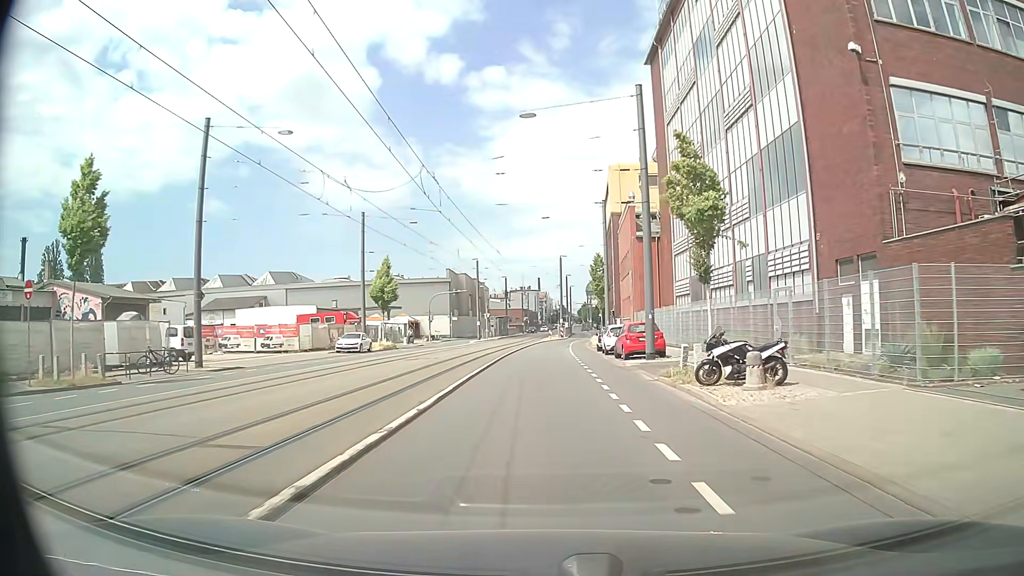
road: secondary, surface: asphalt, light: Day
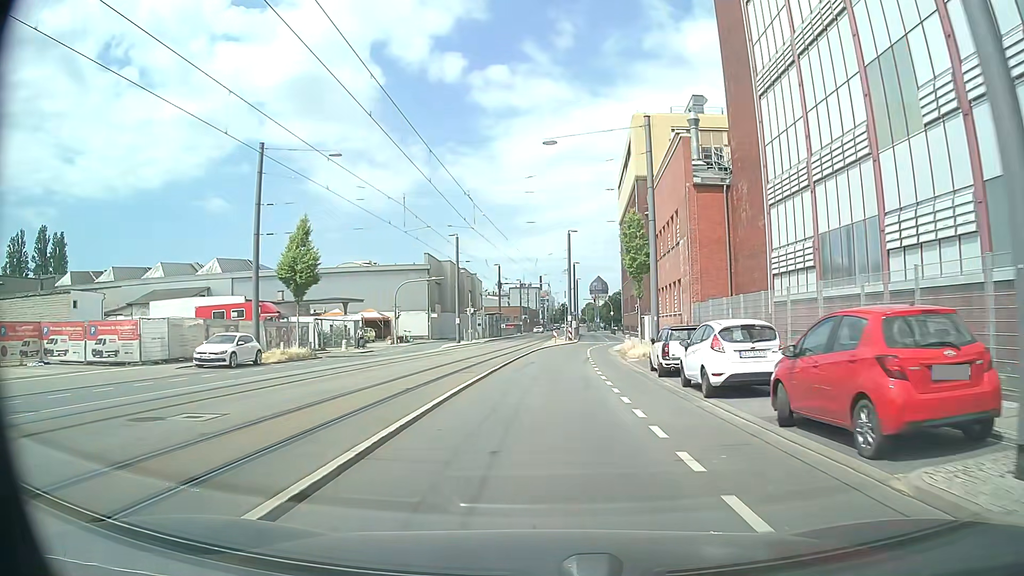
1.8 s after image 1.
(0.0, +20.5) m; 0°
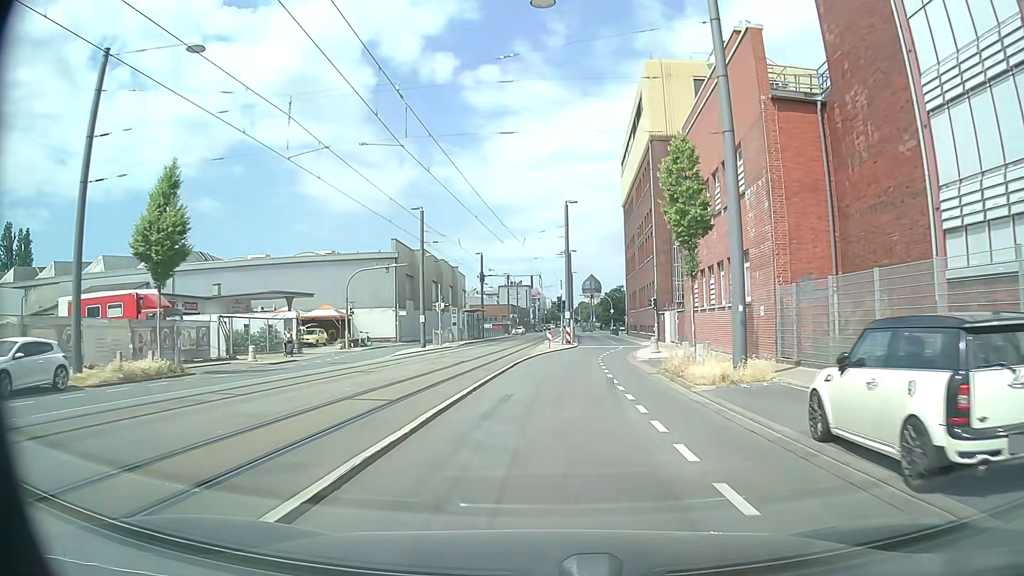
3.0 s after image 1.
(0.0, +13.6) m; +1°
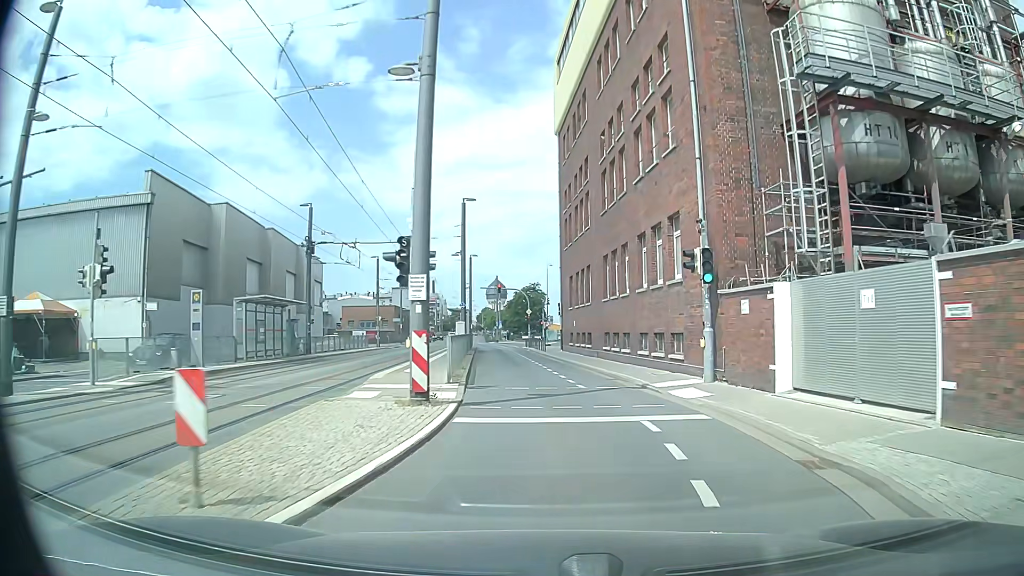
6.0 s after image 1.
(+1.2, +33.0) m; +8°
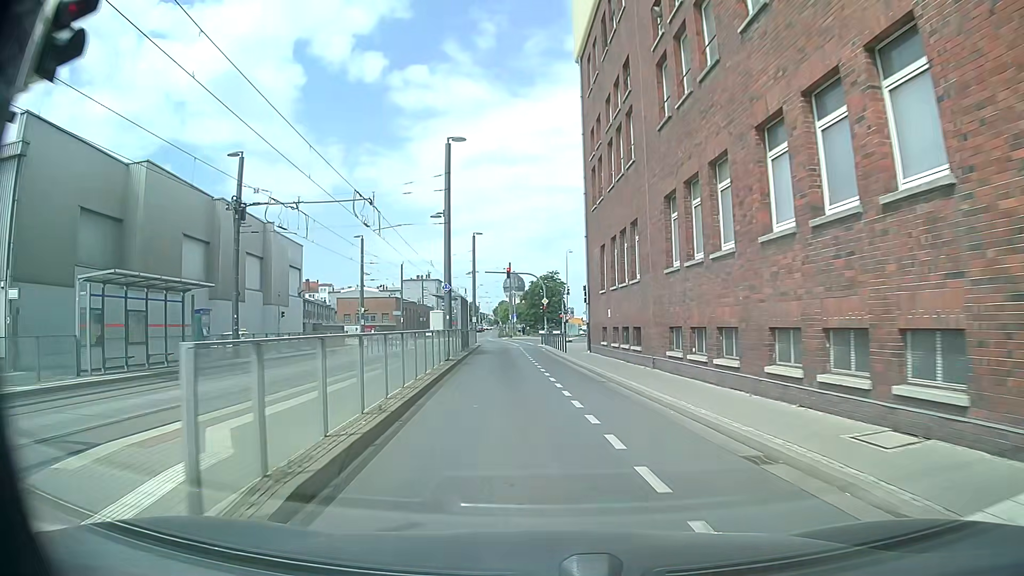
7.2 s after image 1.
(-0.2, +12.7) m; -3°
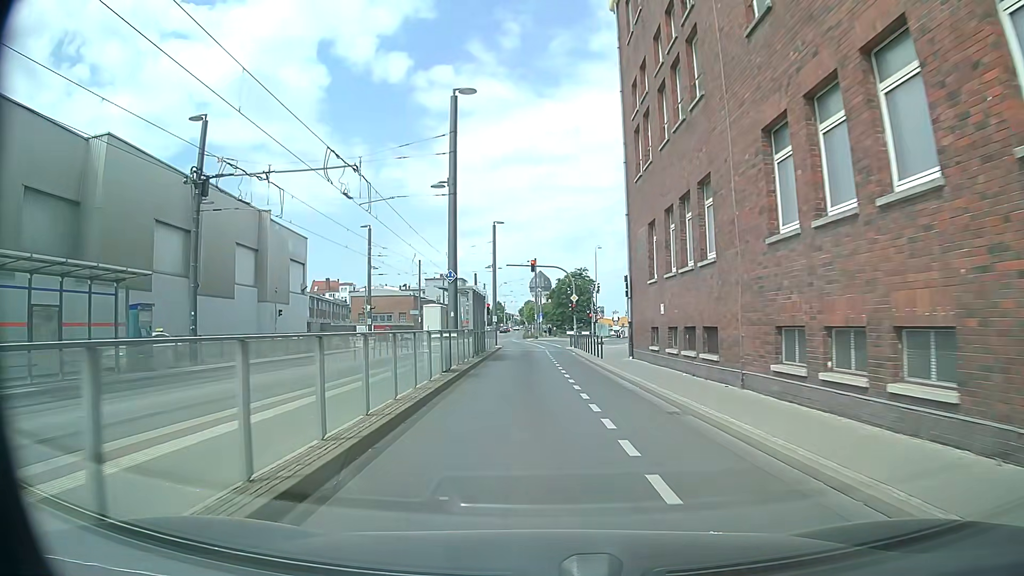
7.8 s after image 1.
(0.0, +6.3) m; -2°
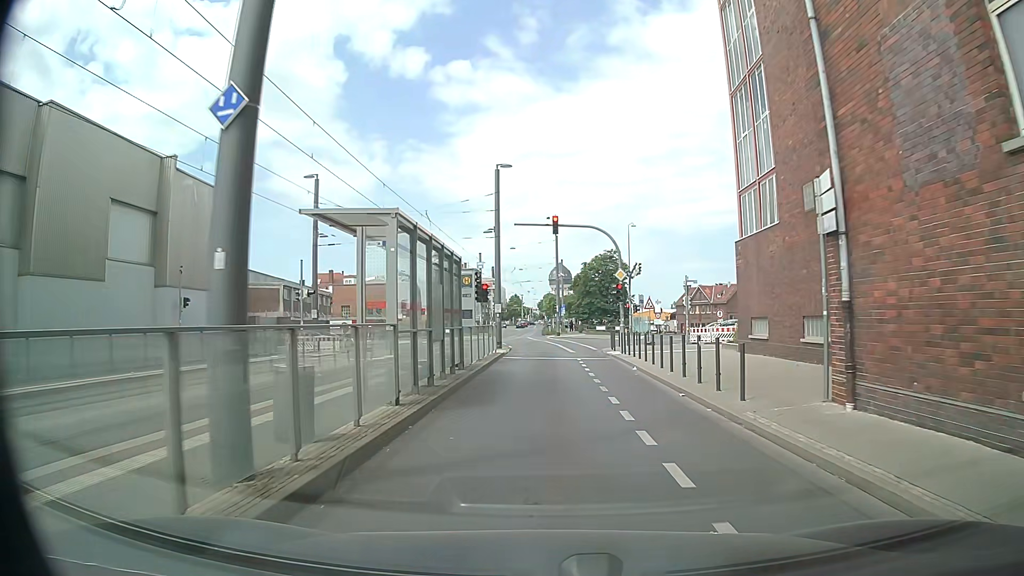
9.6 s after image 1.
(-0.3, +17.2) m; -2°
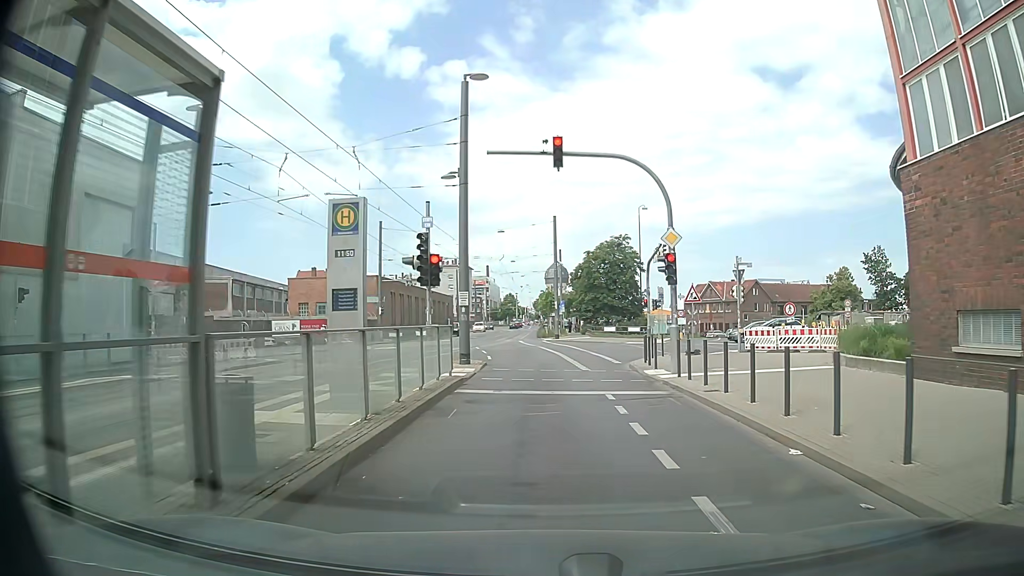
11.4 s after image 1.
(+0.1, +12.9) m; +1°
